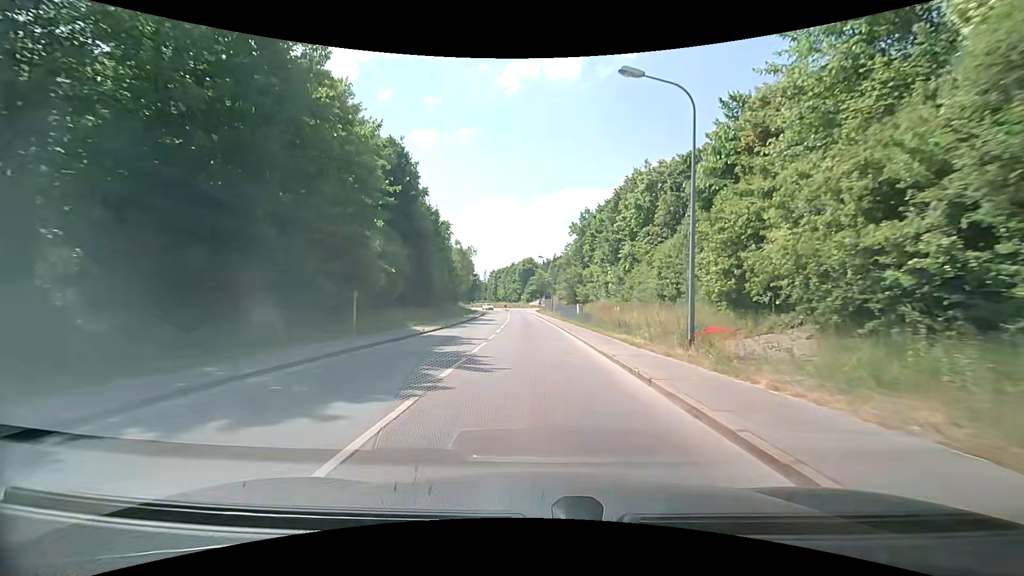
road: tertiary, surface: asphalt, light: Day
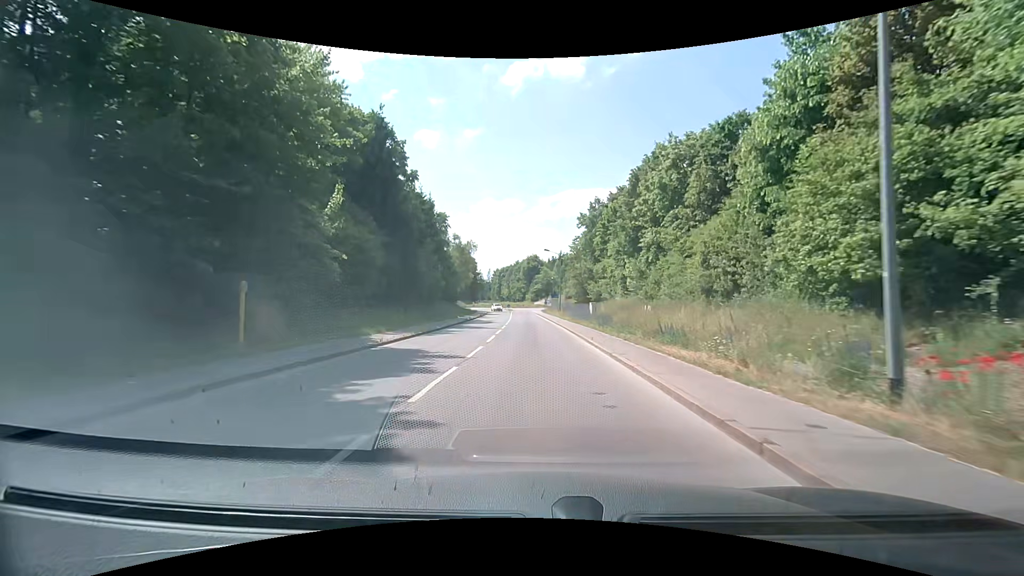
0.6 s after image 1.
(0.0, +8.2) m; -1°
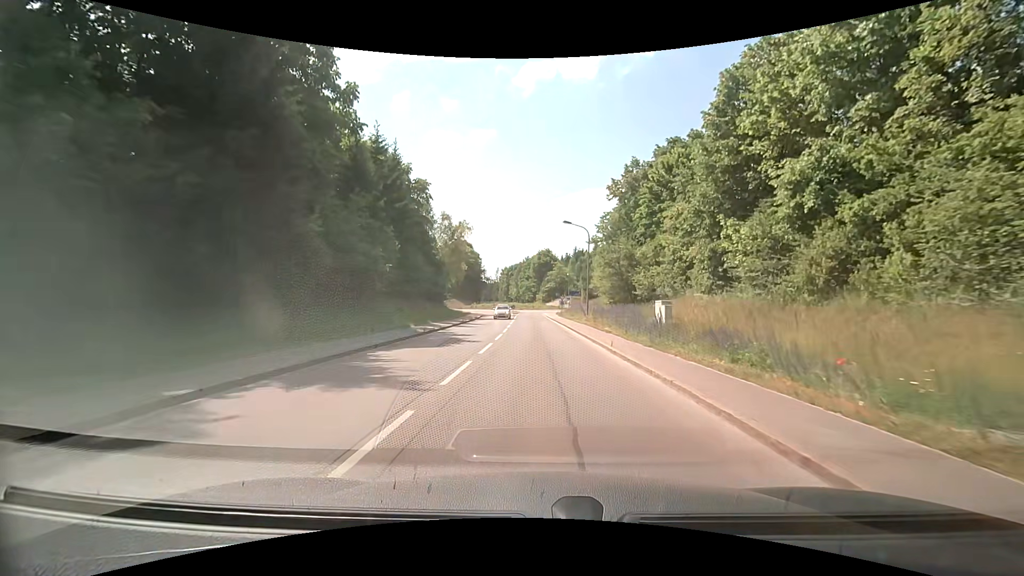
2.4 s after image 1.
(-0.4, +23.0) m; -1°
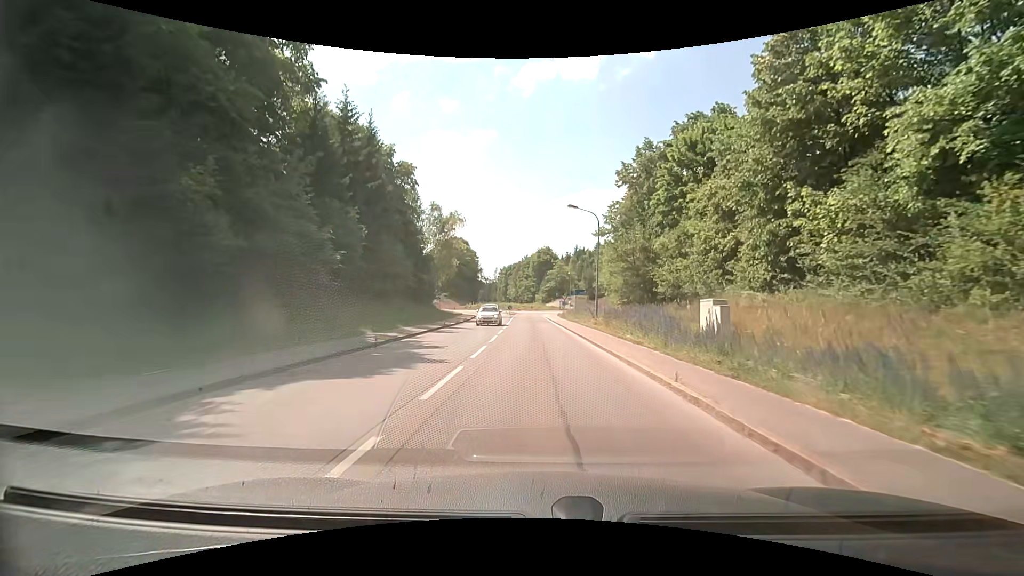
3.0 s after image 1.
(0.0, +7.2) m; -1°
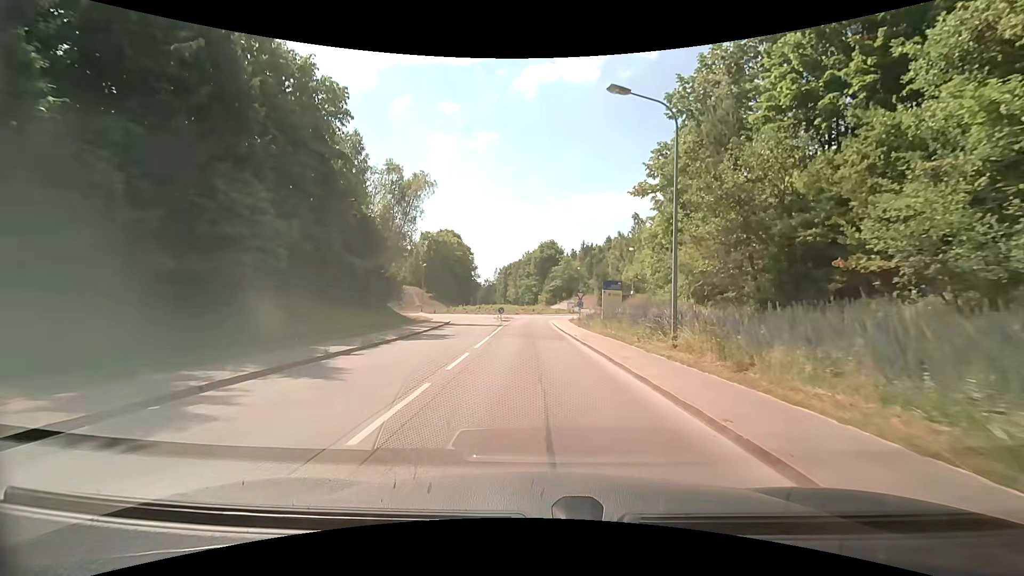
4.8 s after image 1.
(+0.2, +20.2) m; 0°
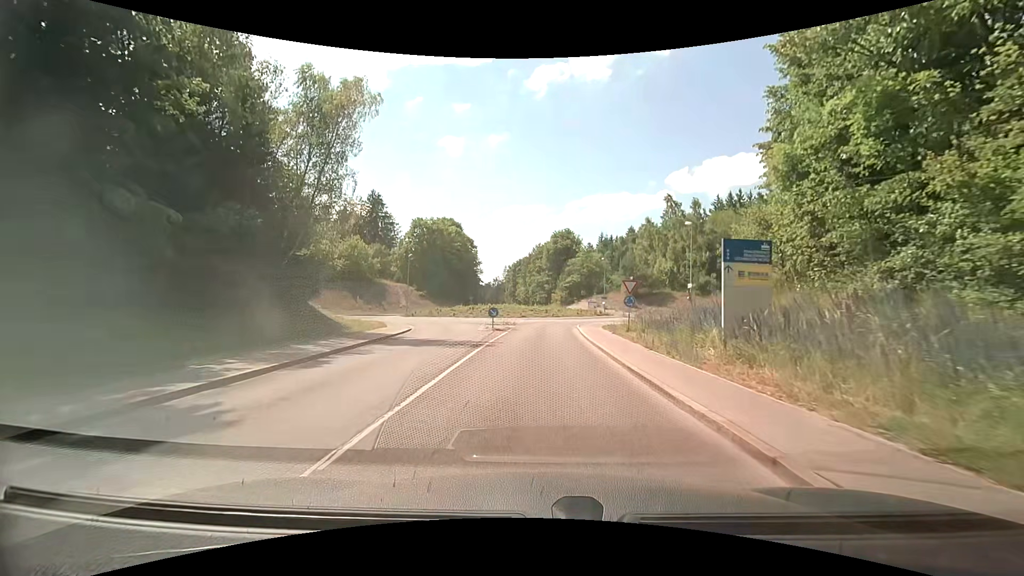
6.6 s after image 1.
(-0.1, +18.8) m; -1°
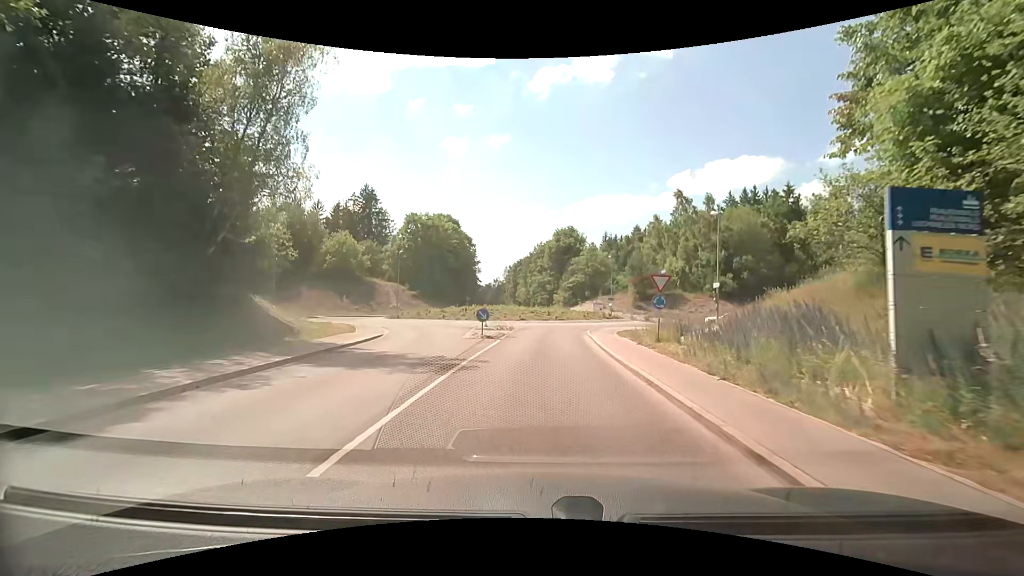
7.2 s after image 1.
(0.0, +5.9) m; 0°
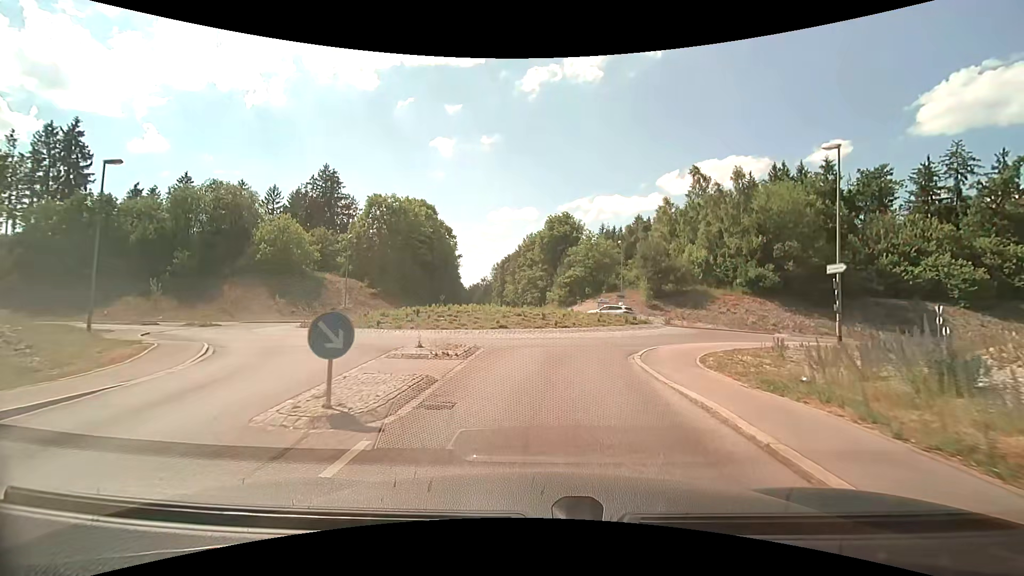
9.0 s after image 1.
(+0.1, +15.5) m; 0°
(0, +10) (+3, +20) (+9, +27) (+13, +36) (+12, +46) (+5, +53) (-4, +56) (-13, +52) (-22, +47) (-31, +43) m
